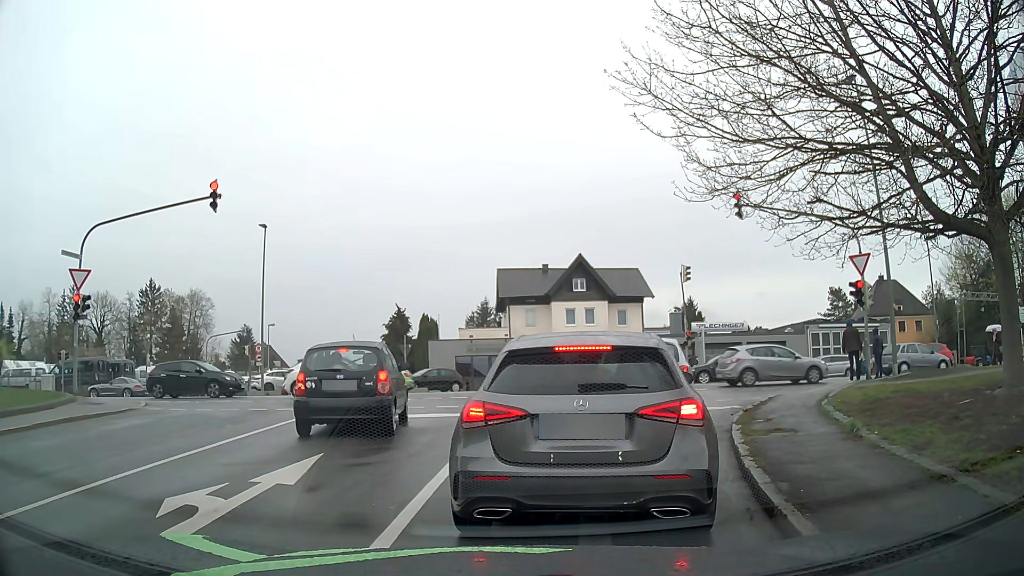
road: residential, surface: asphalt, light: Day
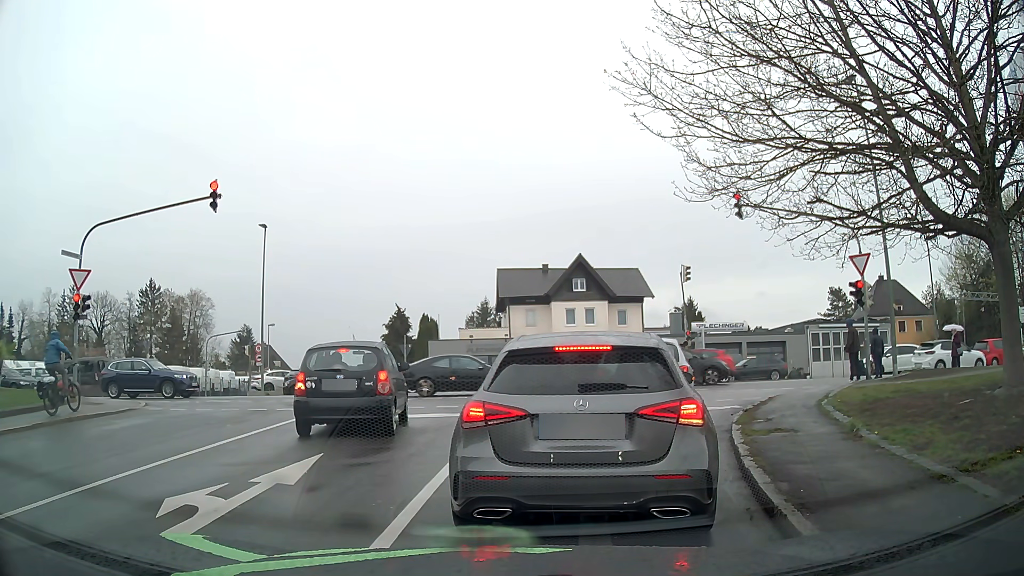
(0.0, 0.0) m; 0°
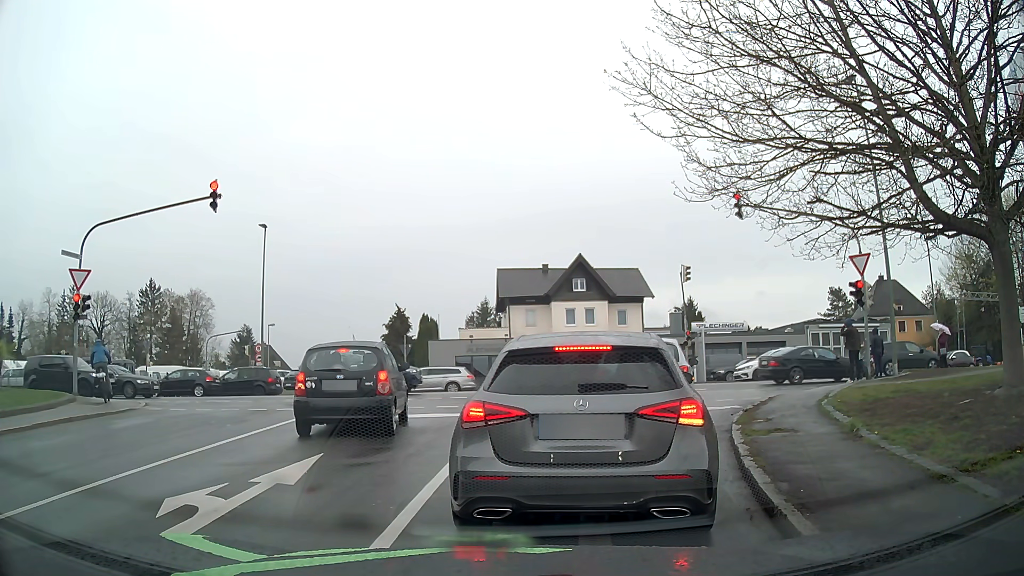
(0.0, 0.0) m; 0°
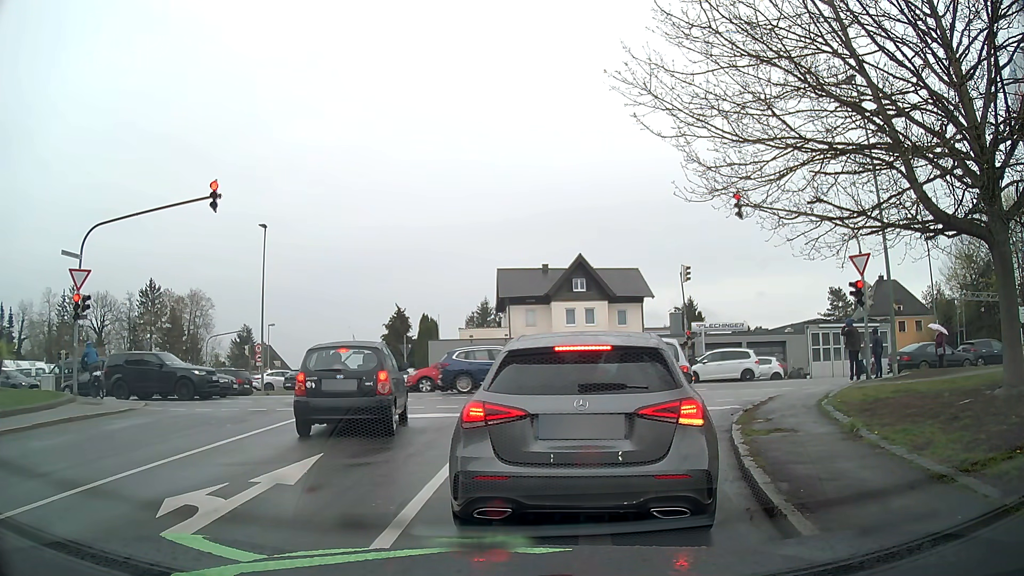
(0.0, 0.0) m; 0°
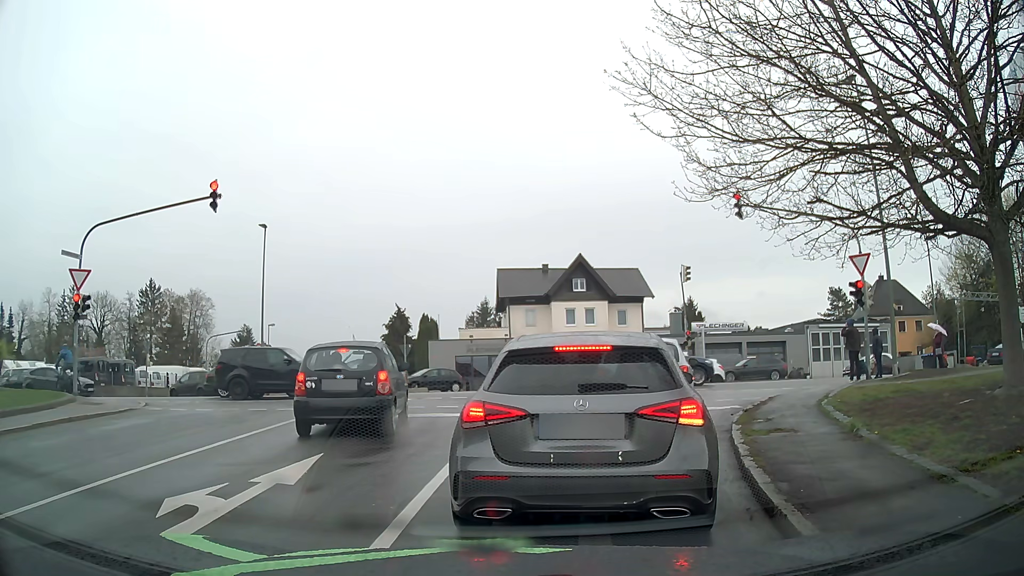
(0.0, 0.0) m; 0°
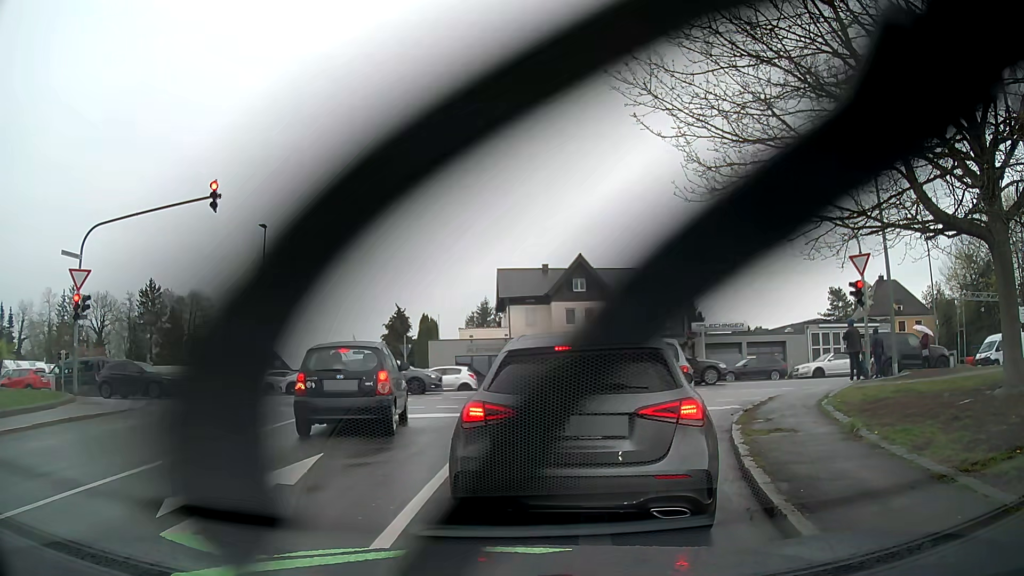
(0.0, 0.0) m; 0°
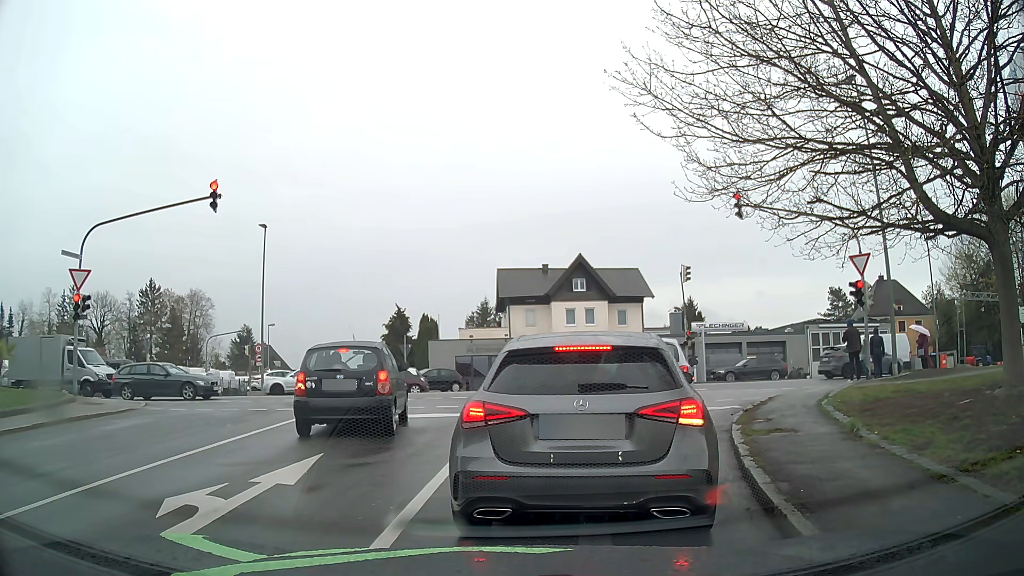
(0.0, 0.0) m; 0°
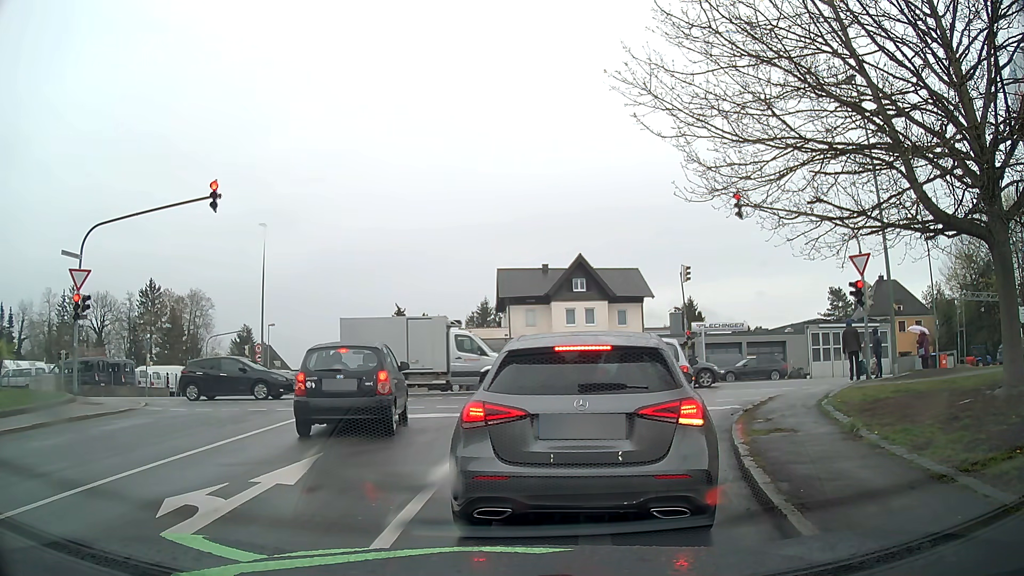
(0.0, 0.0) m; 0°
